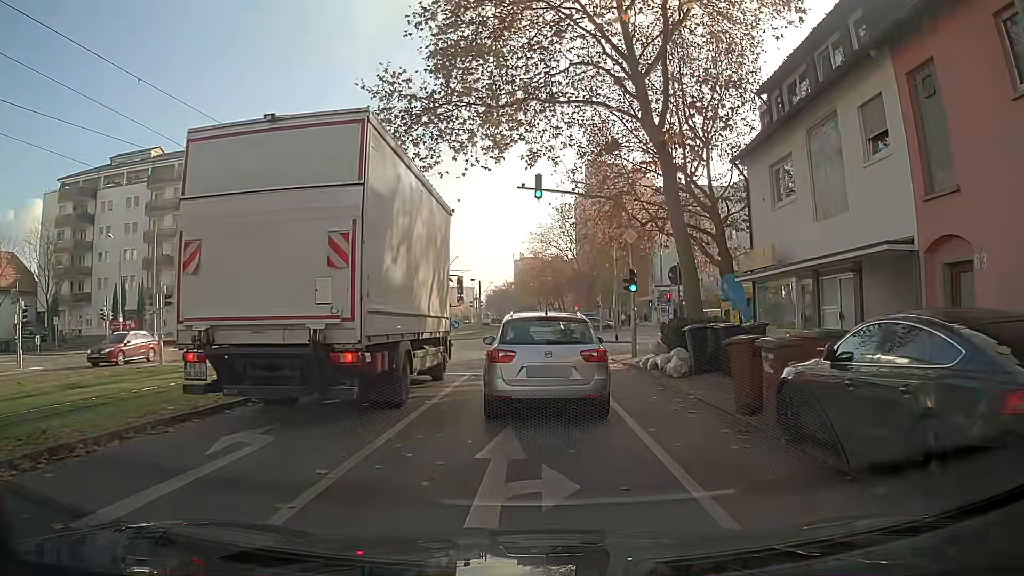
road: tertiary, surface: asphalt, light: Day
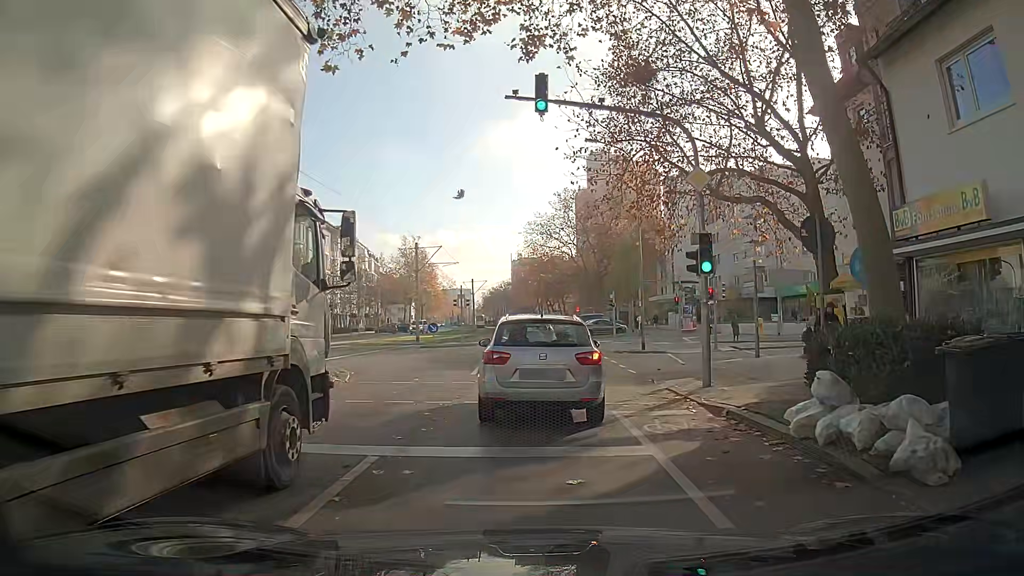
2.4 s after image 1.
(0.0, +10.0) m; 0°
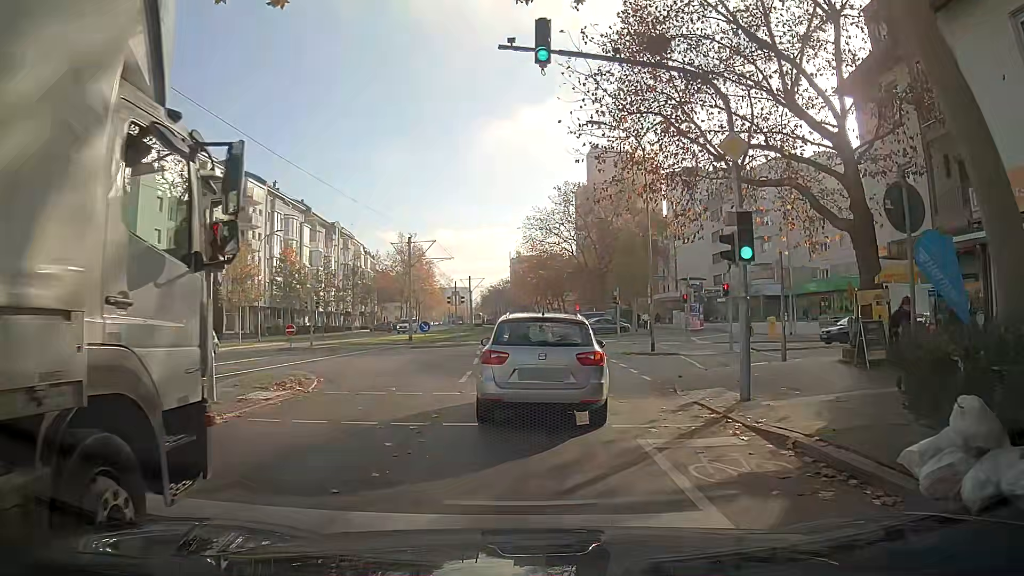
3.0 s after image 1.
(0.0, +2.6) m; 0°
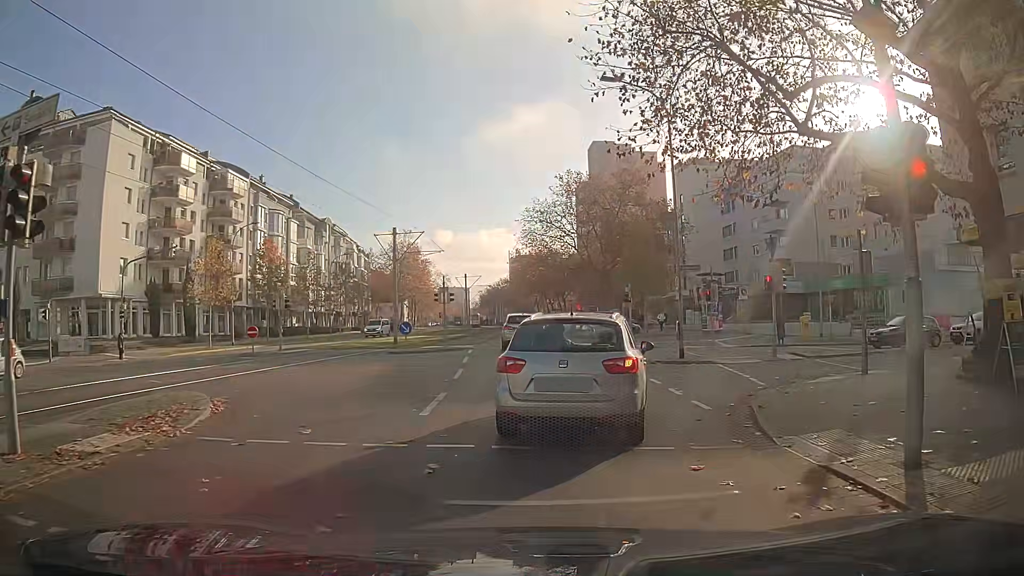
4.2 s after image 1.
(0.0, +5.3) m; 0°
